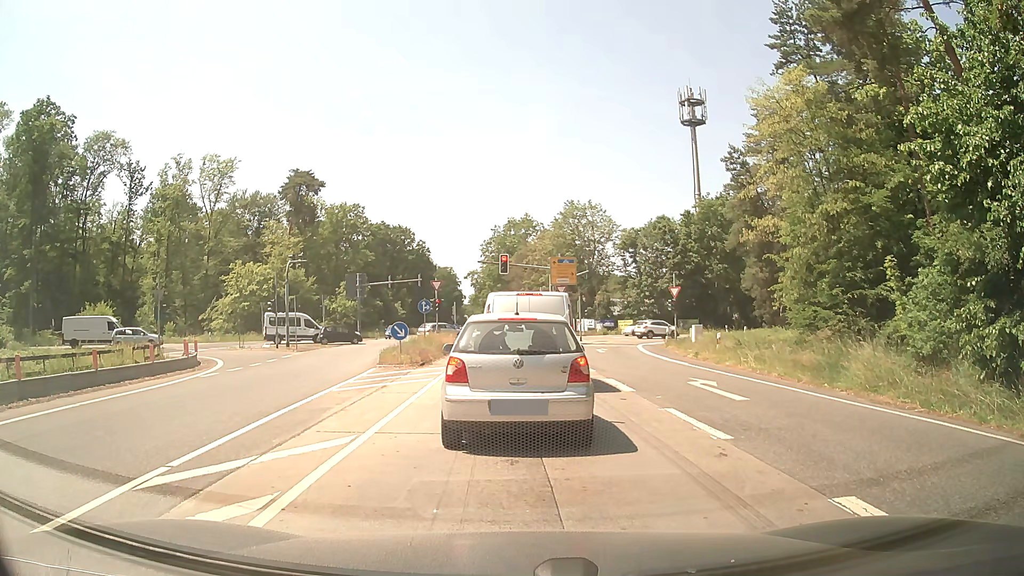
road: secondary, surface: asphalt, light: Day
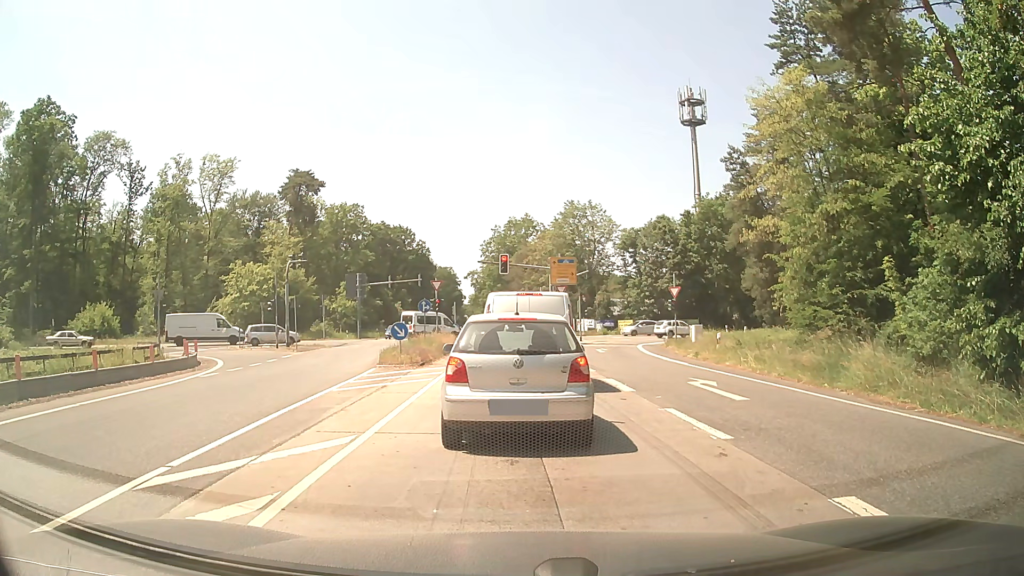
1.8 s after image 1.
(0.0, 0.0) m; 0°
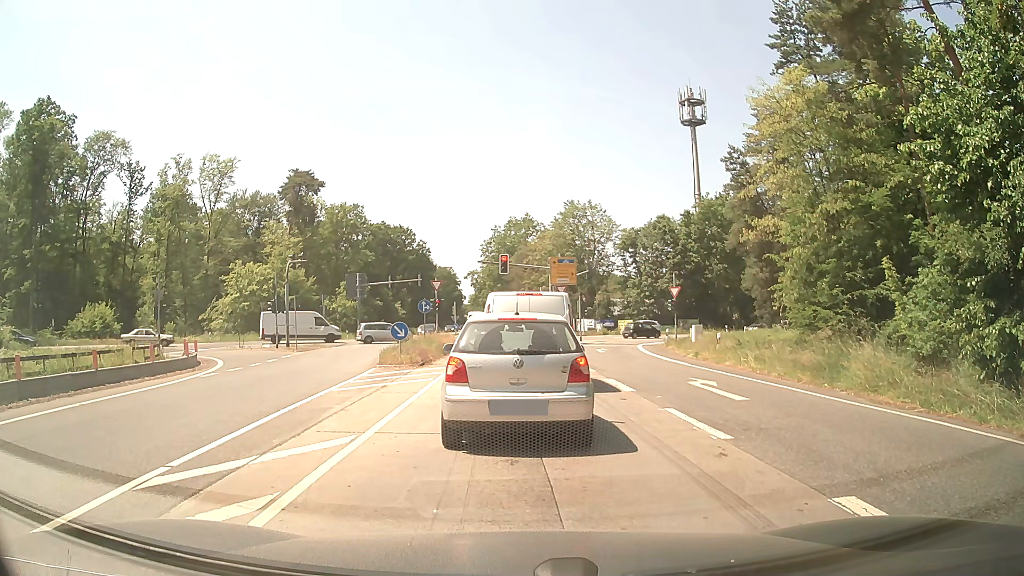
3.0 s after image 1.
(0.0, 0.0) m; 0°
